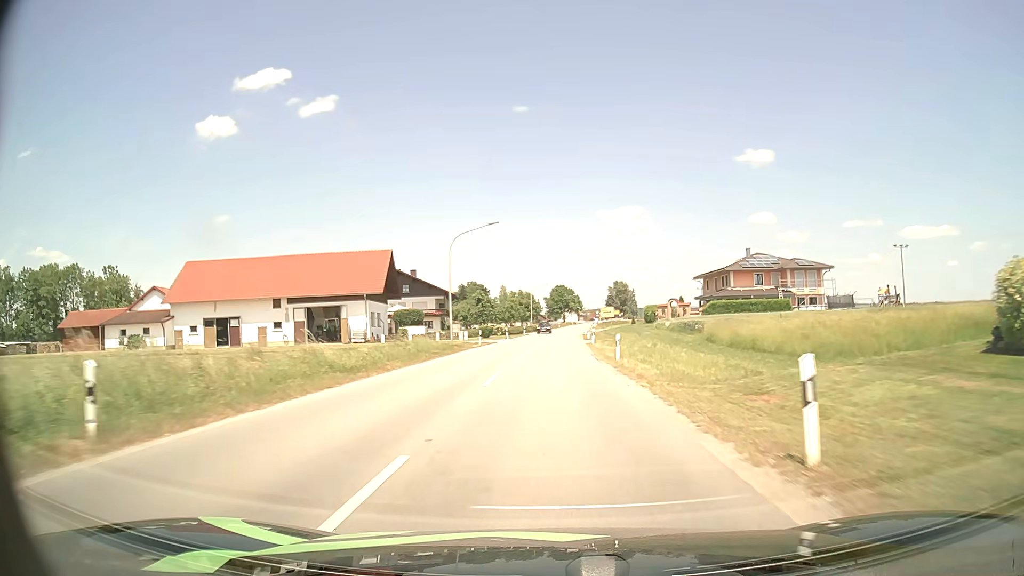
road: secondary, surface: asphalt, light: Day
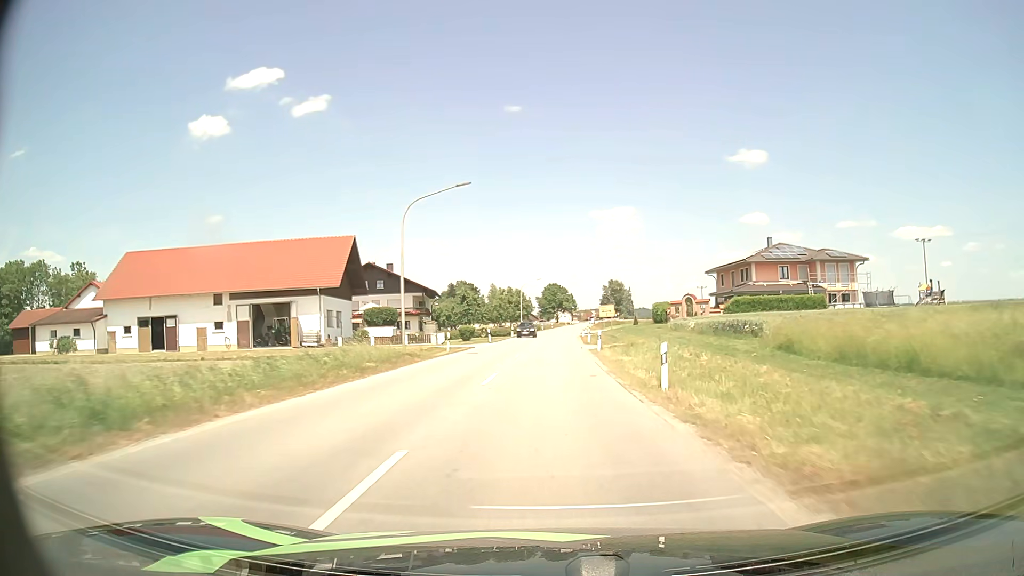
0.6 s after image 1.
(+0.1, +11.6) m; +1°
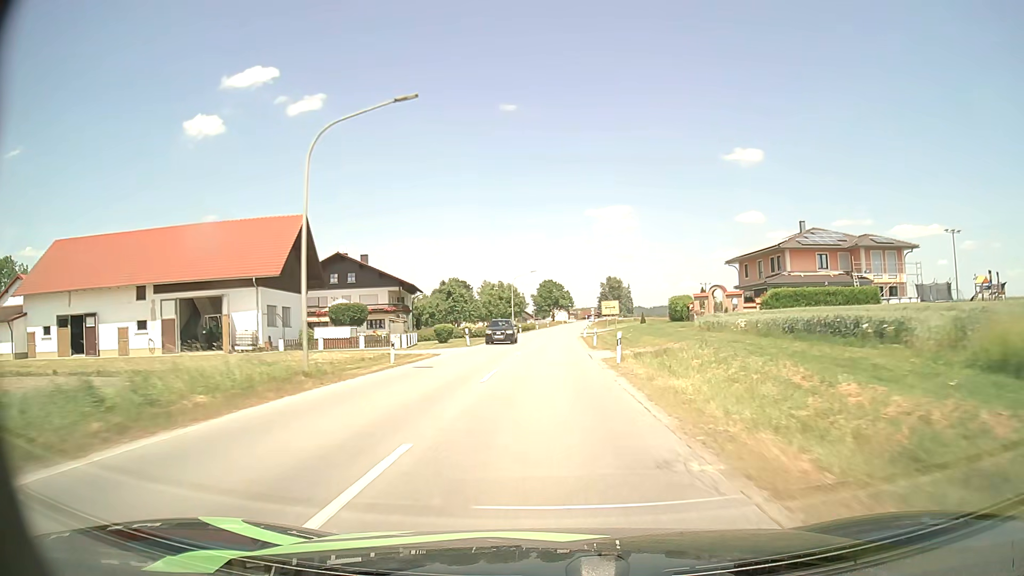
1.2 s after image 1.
(+0.1, +11.7) m; 0°
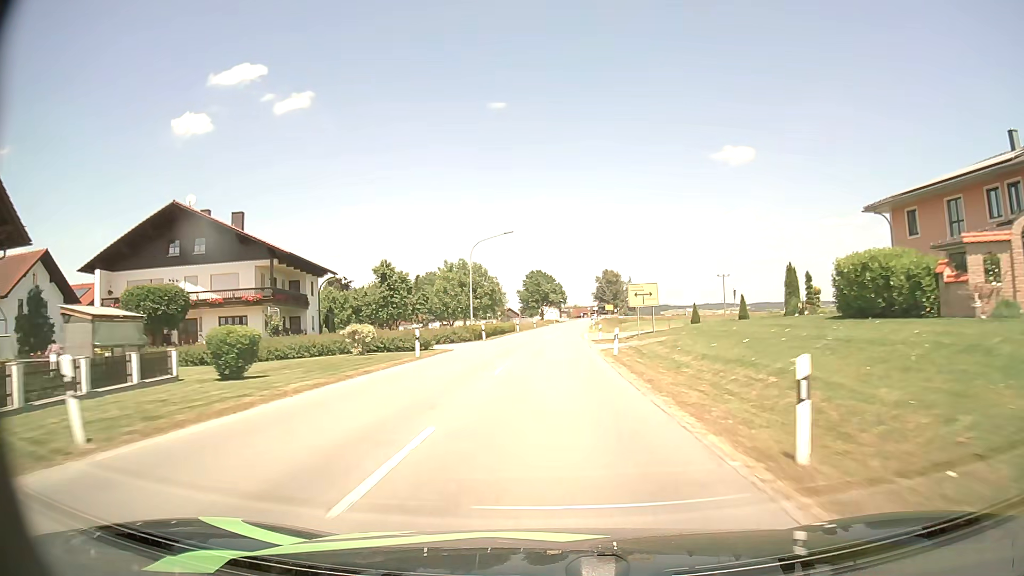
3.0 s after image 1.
(+0.2, +35.0) m; +1°
(0, +10) (0, +20) (0, +30) (+1, +40) (+1, +50) (+2, +60) (+2, +70) (+3, +80) (+4, +90) (+4, +100) m
